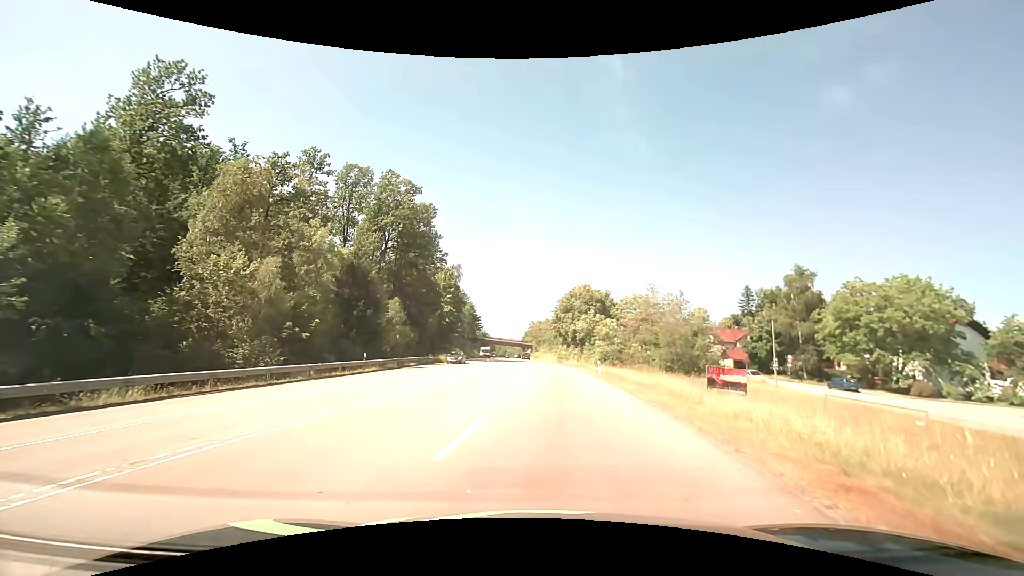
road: secondary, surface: asphalt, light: Day
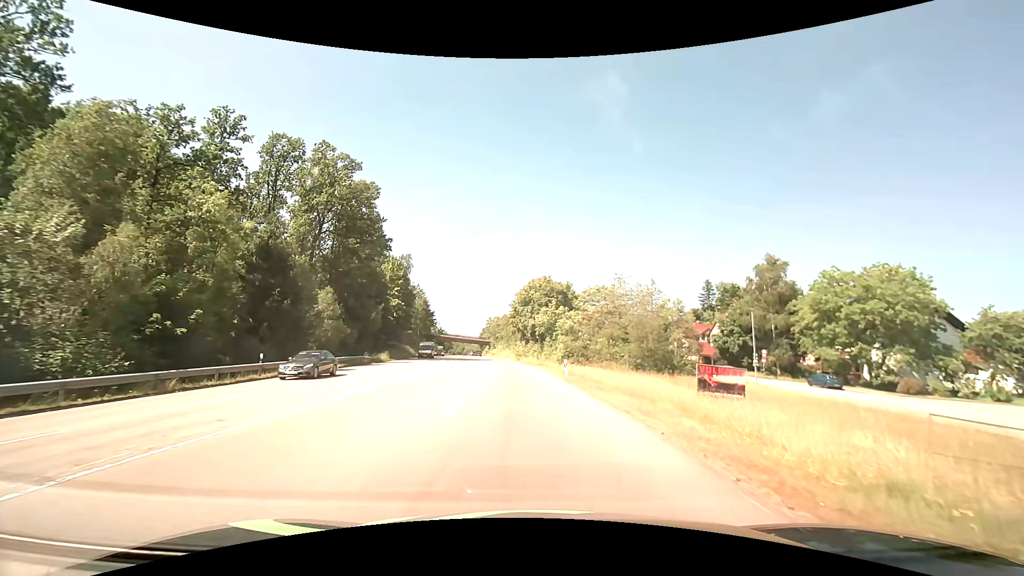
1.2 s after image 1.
(+0.4, +8.1) m; +5°
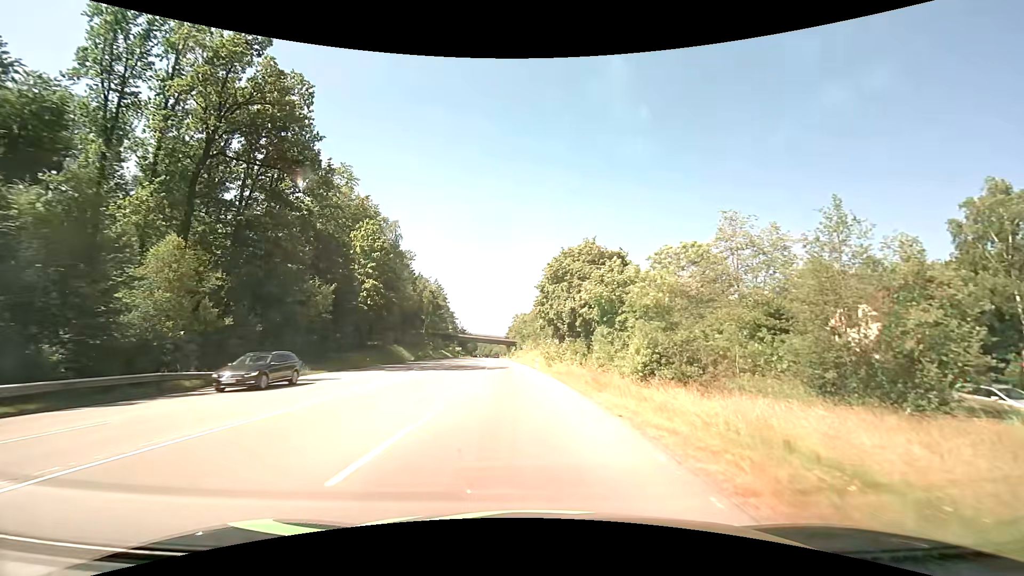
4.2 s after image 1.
(-0.8, +29.8) m; -4°
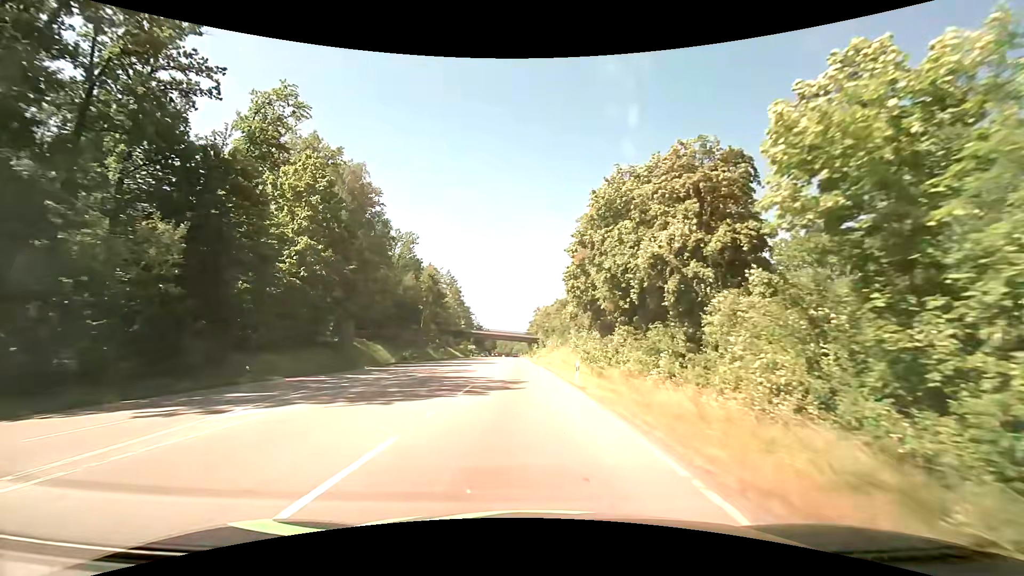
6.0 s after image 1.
(-0.5, +24.2) m; -3°
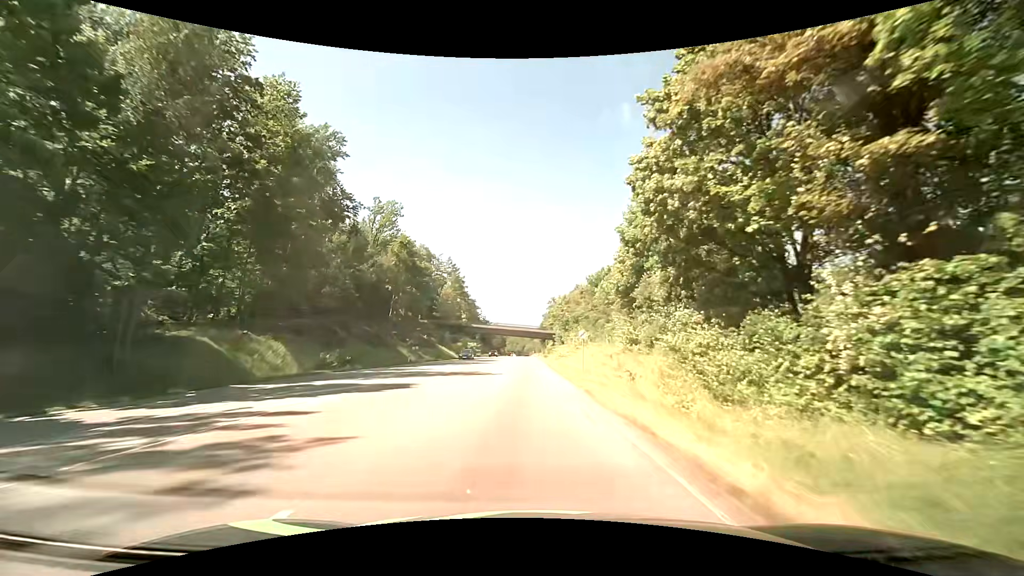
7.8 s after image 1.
(-0.5, +27.6) m; -1°
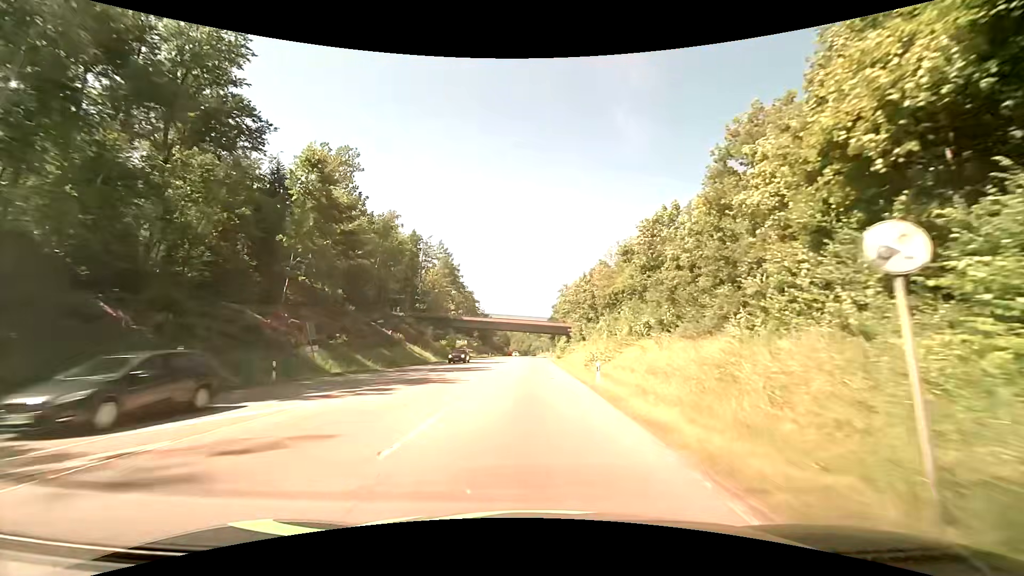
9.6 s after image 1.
(-0.5, +28.7) m; -1°
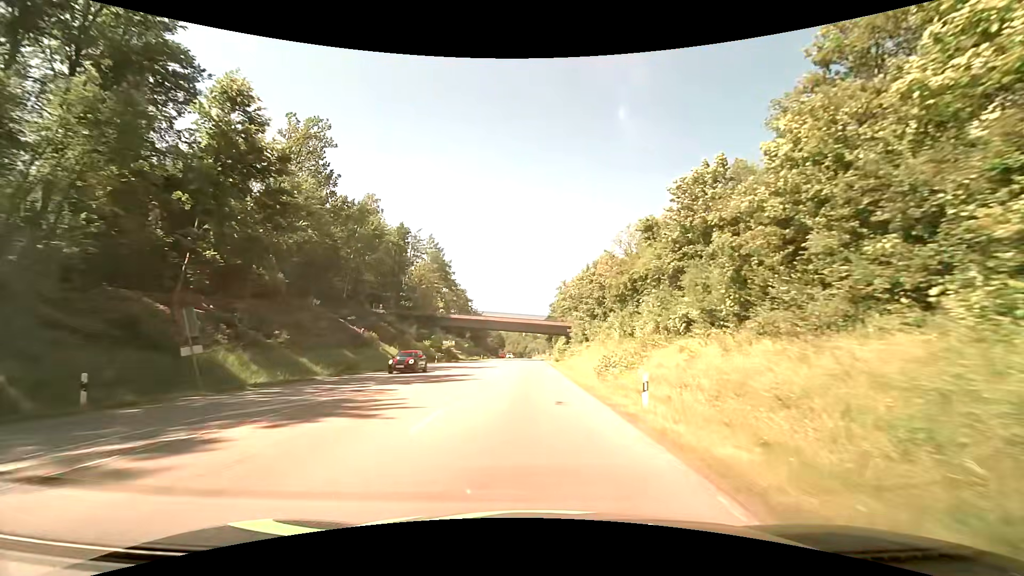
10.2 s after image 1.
(+0.1, +9.8) m; +1°
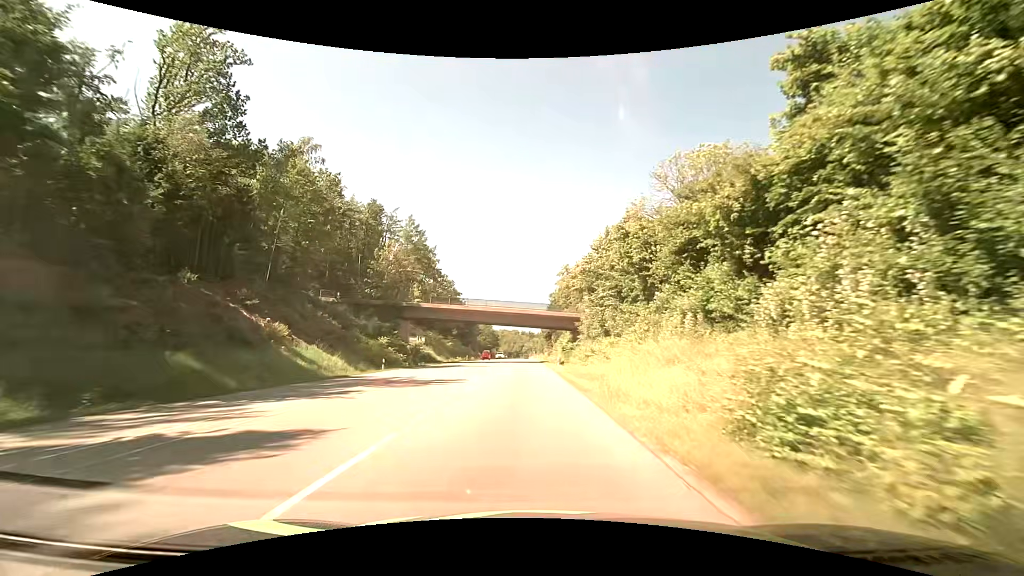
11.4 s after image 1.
(+0.1, +20.7) m; 0°
(0, +10) (0, +20) (0, +30) (0, +40) (0, +50) (0, +60) (0, +70) (0, +80) (-1, +90) (-1, +100) m
